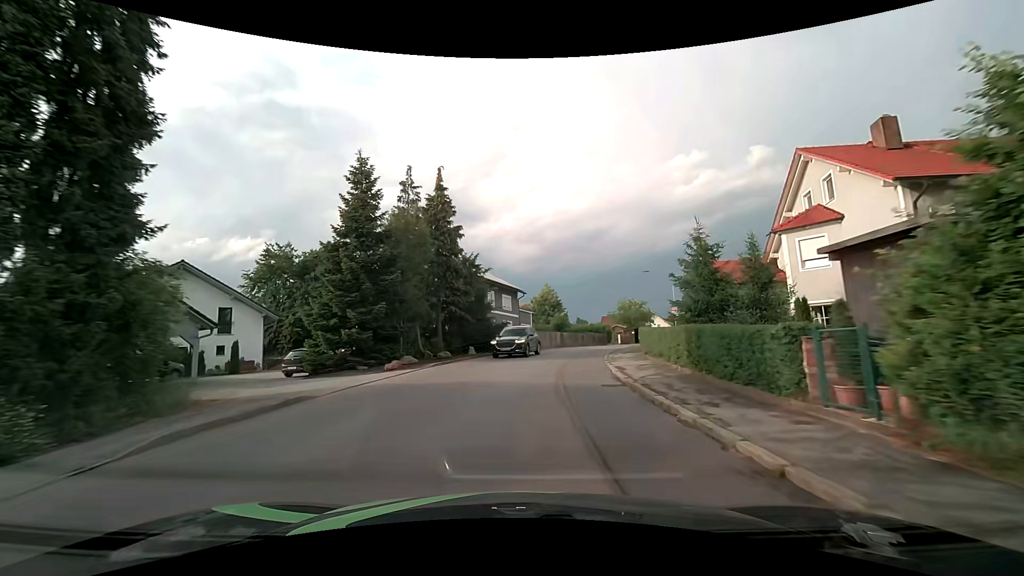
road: tertiary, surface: asphalt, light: Day
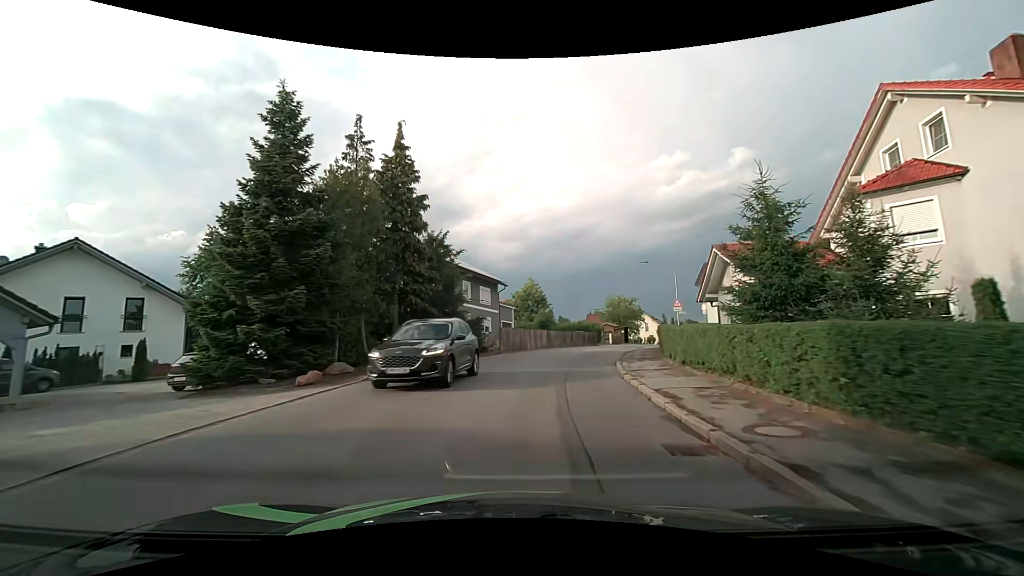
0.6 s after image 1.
(+0.1, +6.7) m; +2°
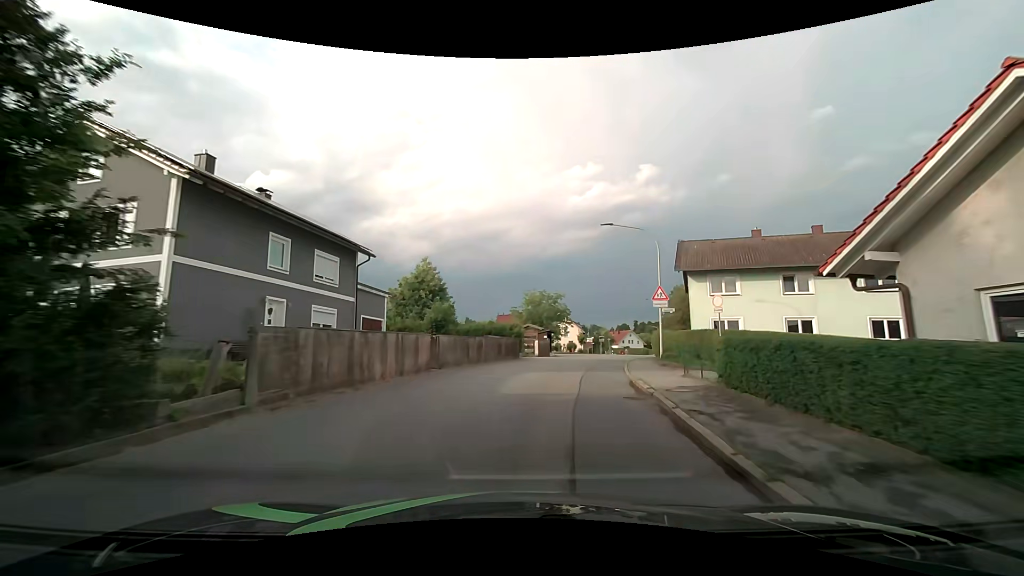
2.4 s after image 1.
(+1.7, +19.1) m; +10°
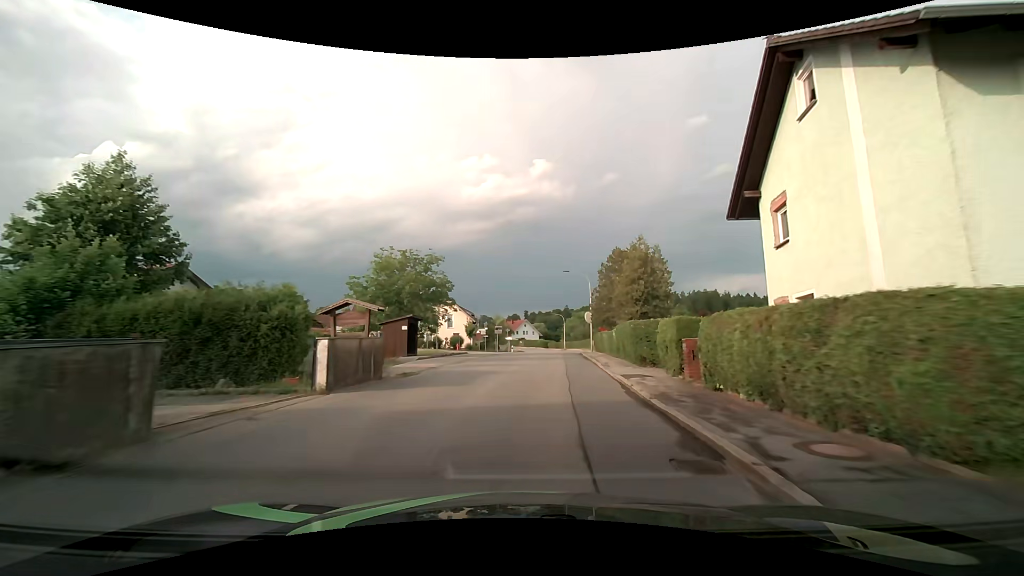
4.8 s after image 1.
(+3.1, +25.3) m; +13°
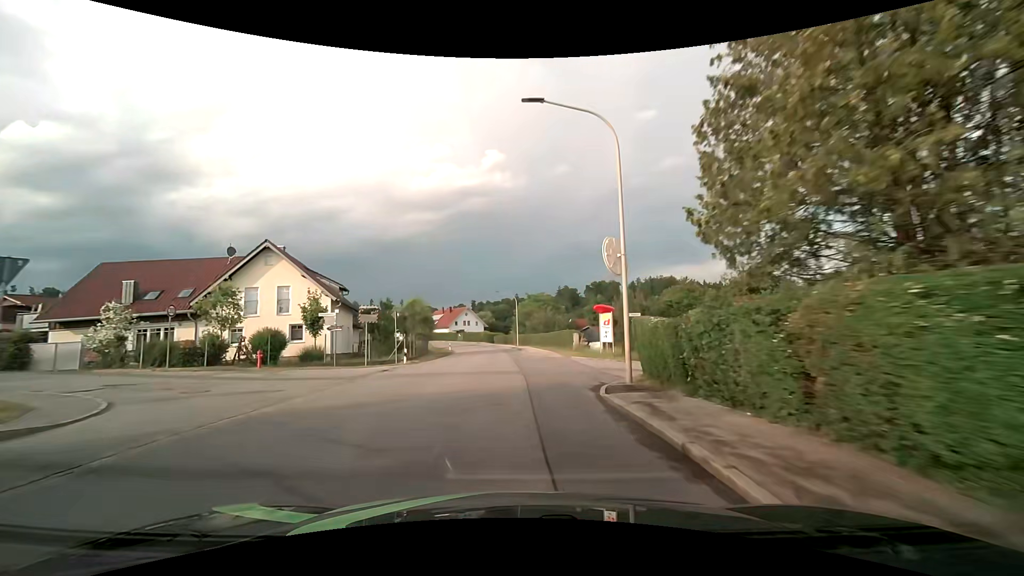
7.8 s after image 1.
(+2.8, +35.4) m; +6°
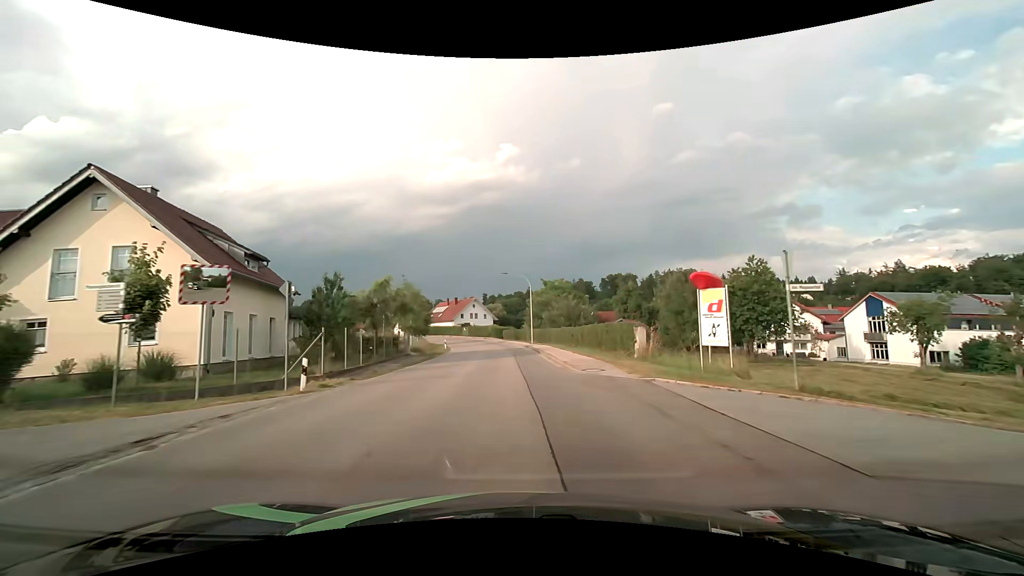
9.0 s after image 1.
(-0.1, +15.1) m; -1°
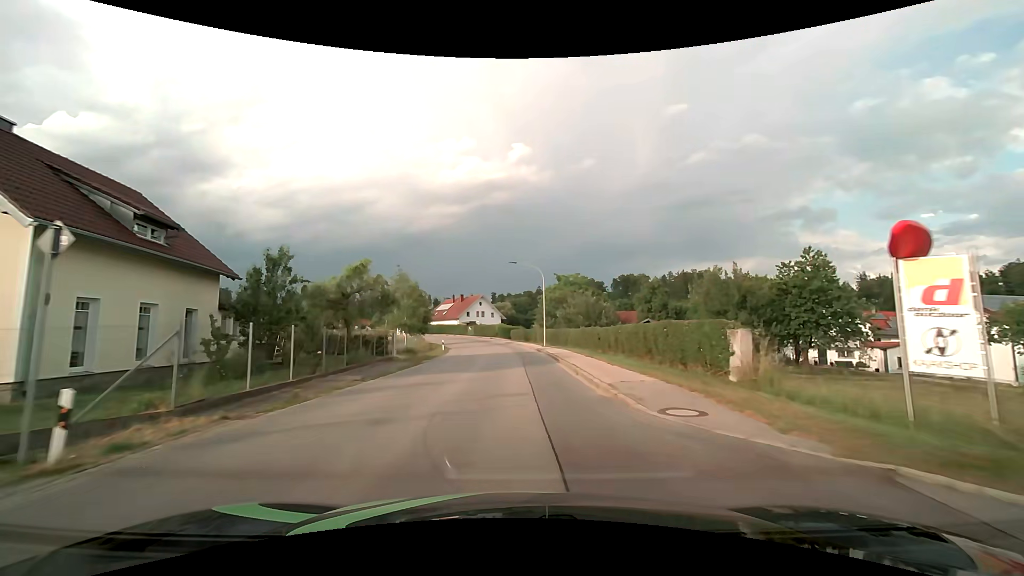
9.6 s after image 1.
(-0.1, +7.7) m; -1°
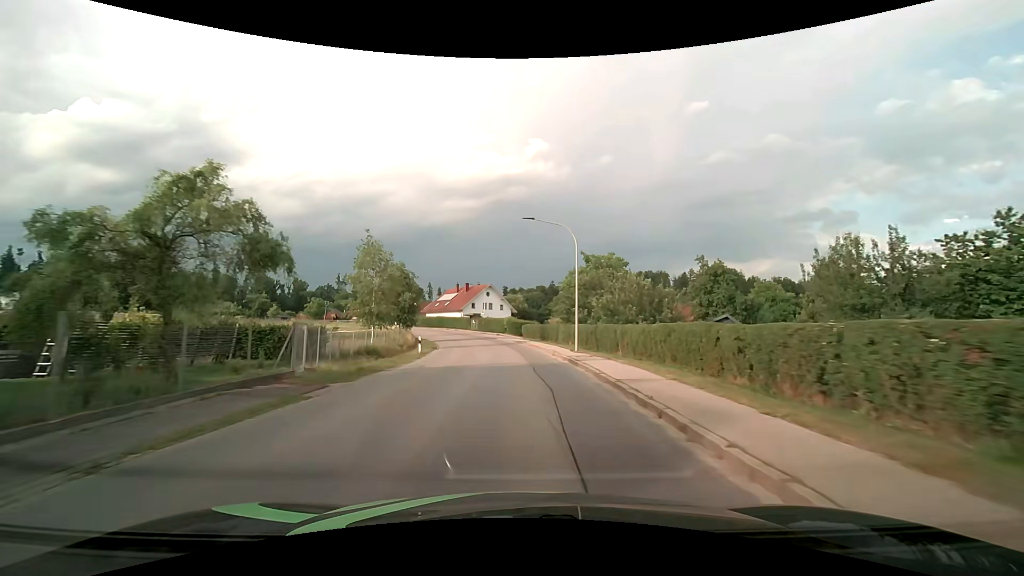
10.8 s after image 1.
(-0.2, +15.6) m; -2°
(0, +10) (0, +20) (-1, +30) (-2, +40) (-3, +50) (-5, +60) (-8, +69) (-12, +79) (-16, +88) (-20, +97) m
